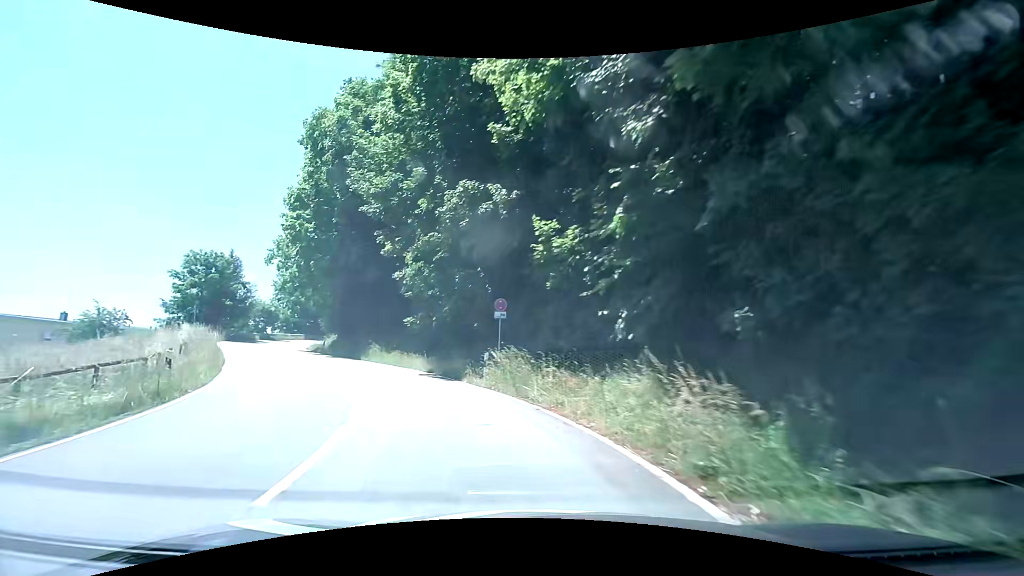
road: tertiary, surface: asphalt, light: Day
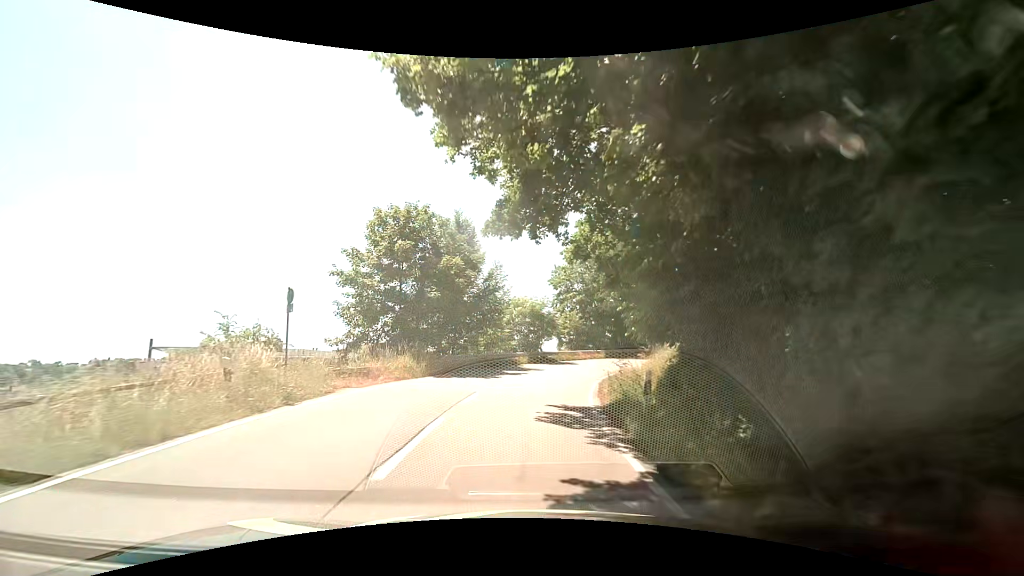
(-10.6, +28.6) m; -35°
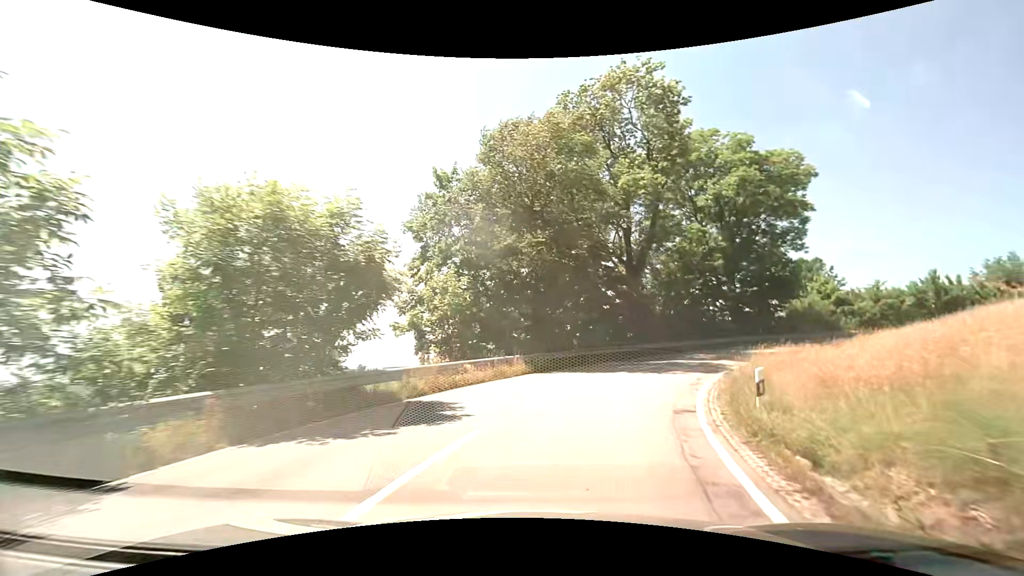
(+1.9, +25.3) m; +12°
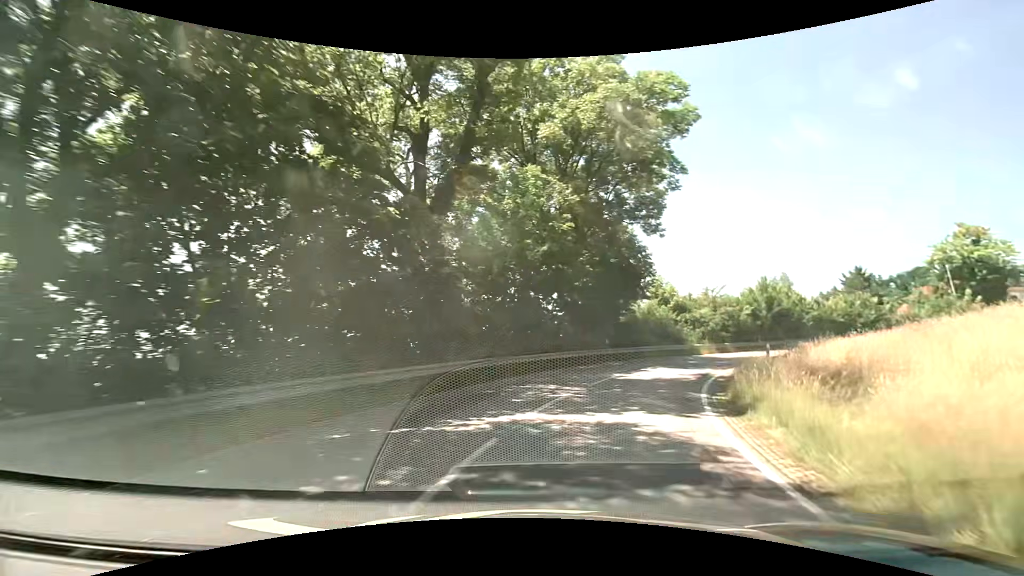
(+3.4, +18.0) m; +23°
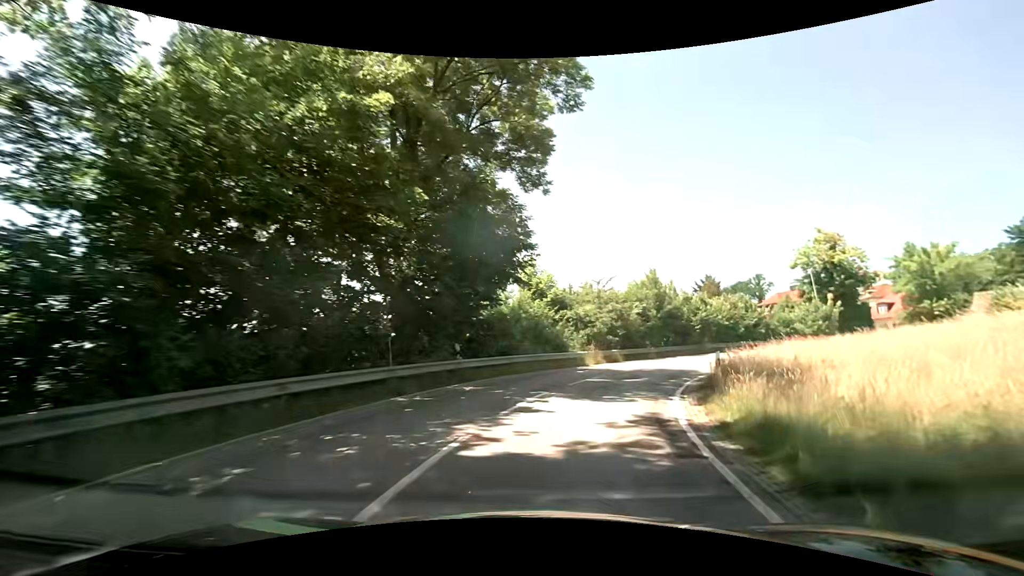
(+1.6, +11.7) m; +16°
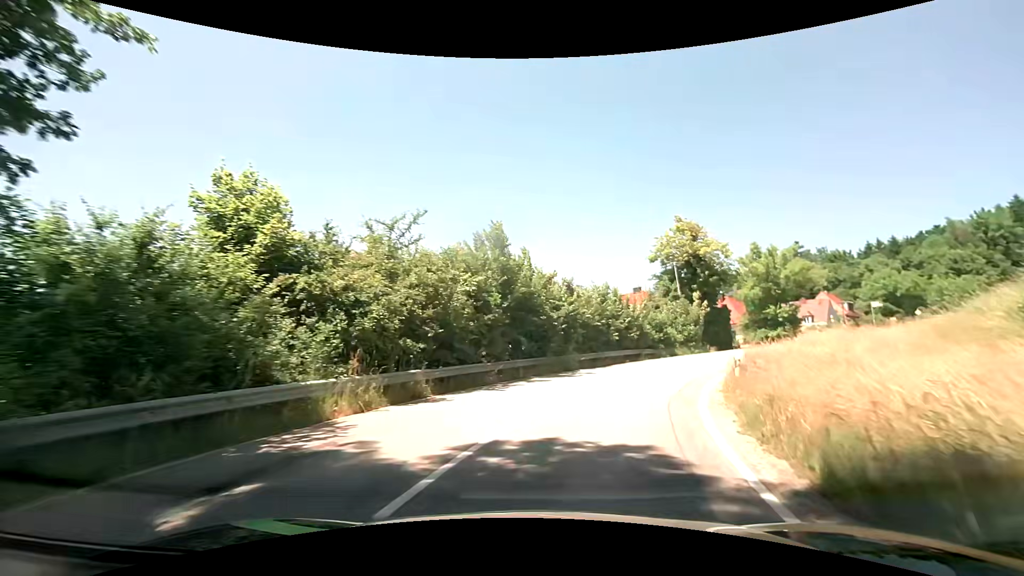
(+2.8, +16.7) m; +19°
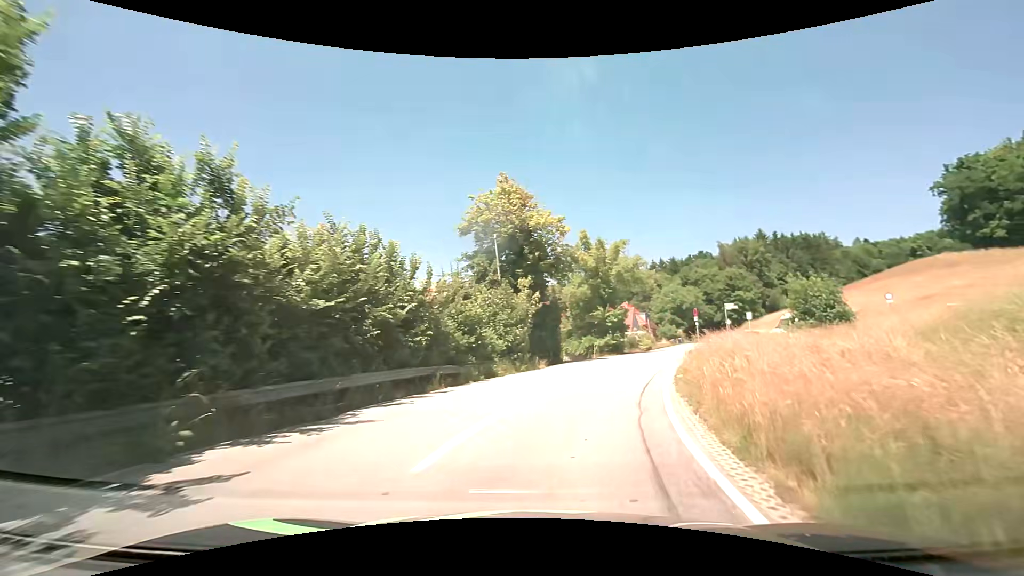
(+3.2, +15.9) m; +23°
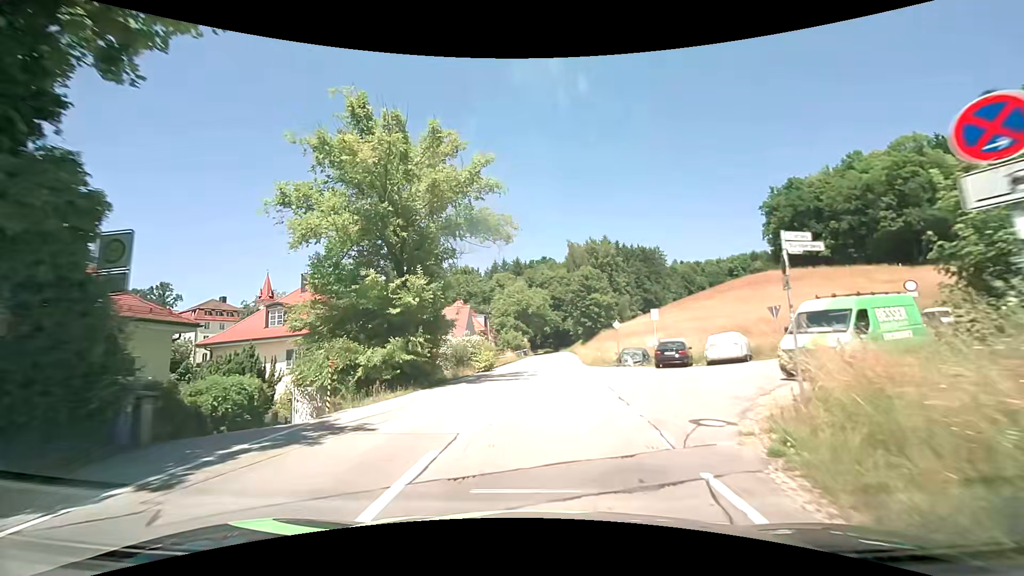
(+5.0, +25.8) m; +19°
(0, +10) (+1, +20) (+1, +30) (+2, +40) (+3, +50) (+3, +60) (+4, +70) (+4, +80) (+5, +90) (+4, +100) m
